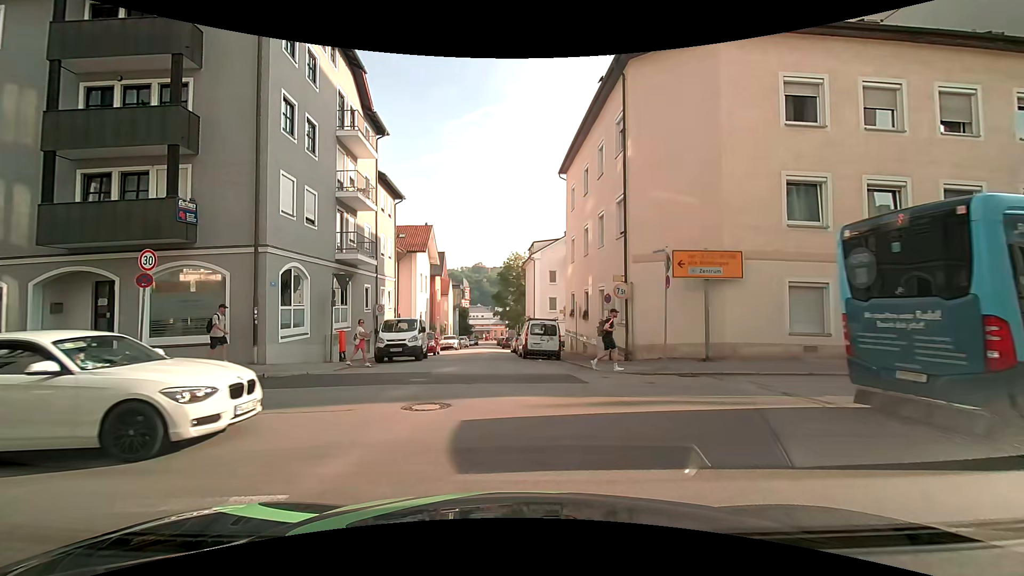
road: residential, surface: asphalt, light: Day
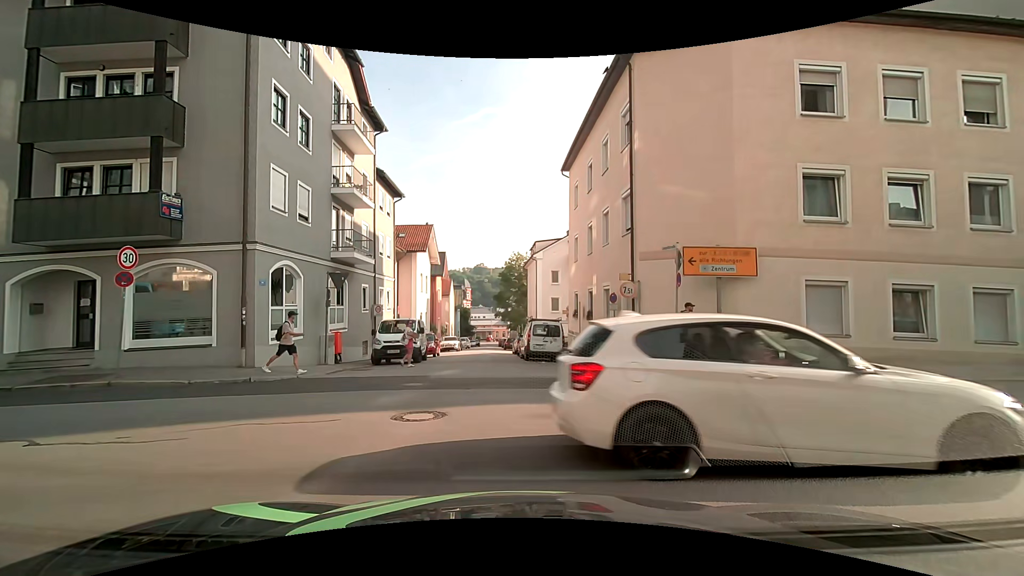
(0.0, +0.8) m; 0°
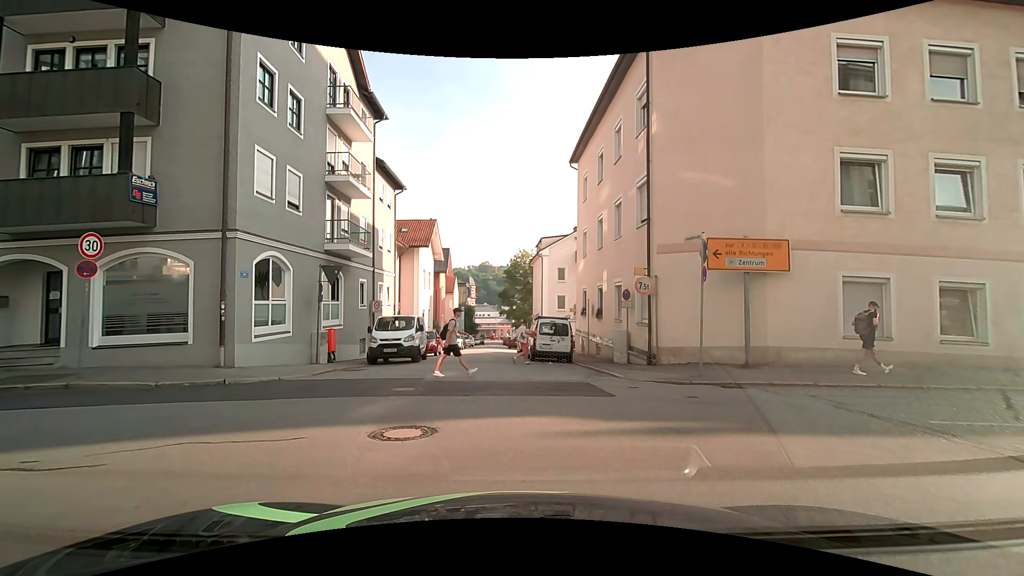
(0.0, +1.3) m; 0°
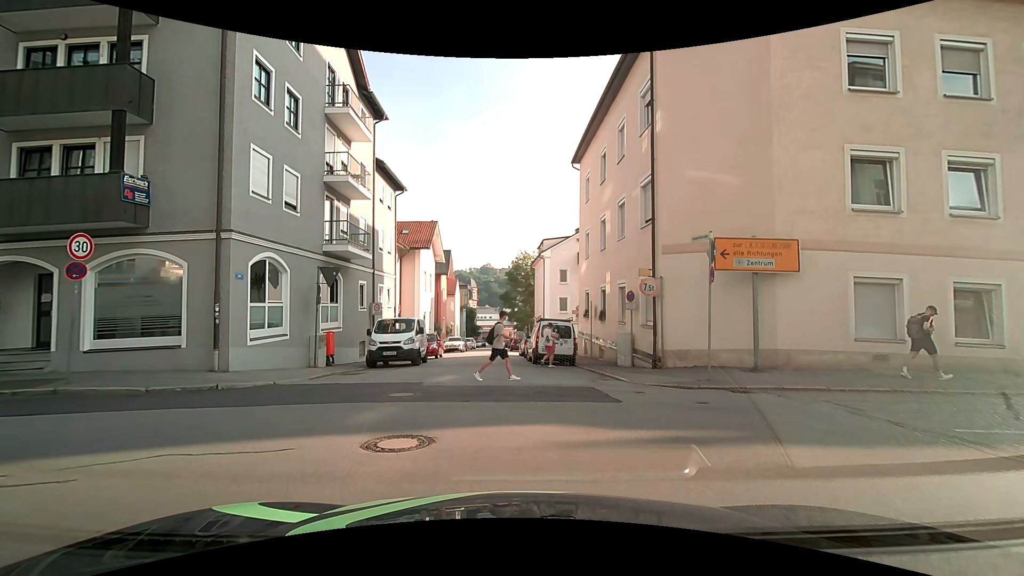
(0.0, +0.4) m; 0°
